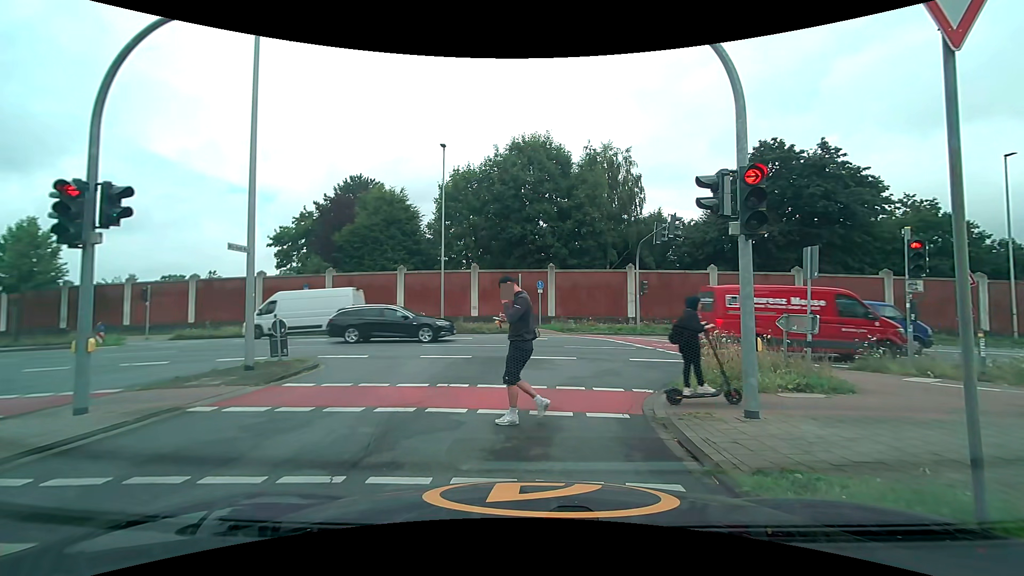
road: unclassified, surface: asphalt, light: Day
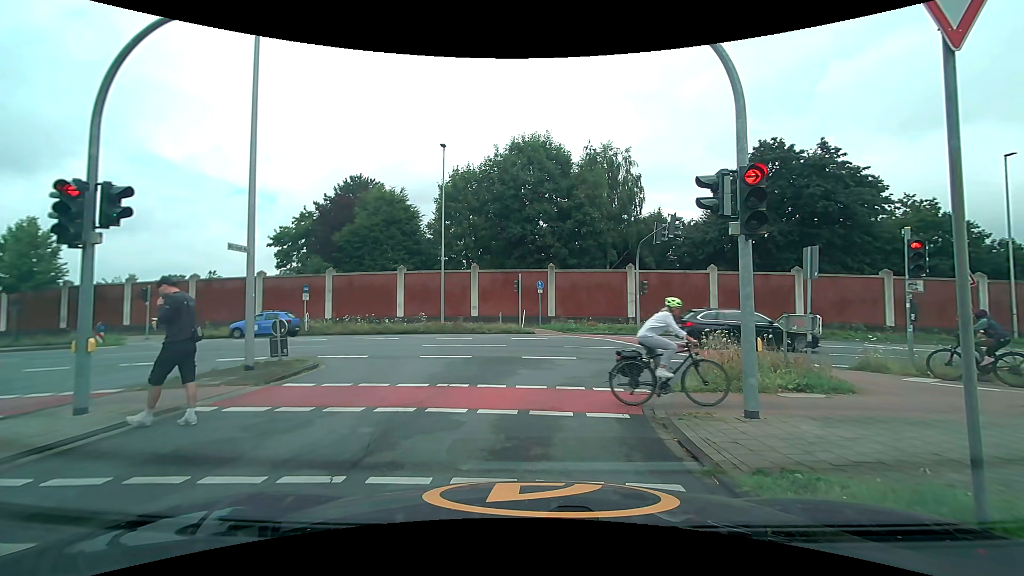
(0.0, 0.0) m; 0°
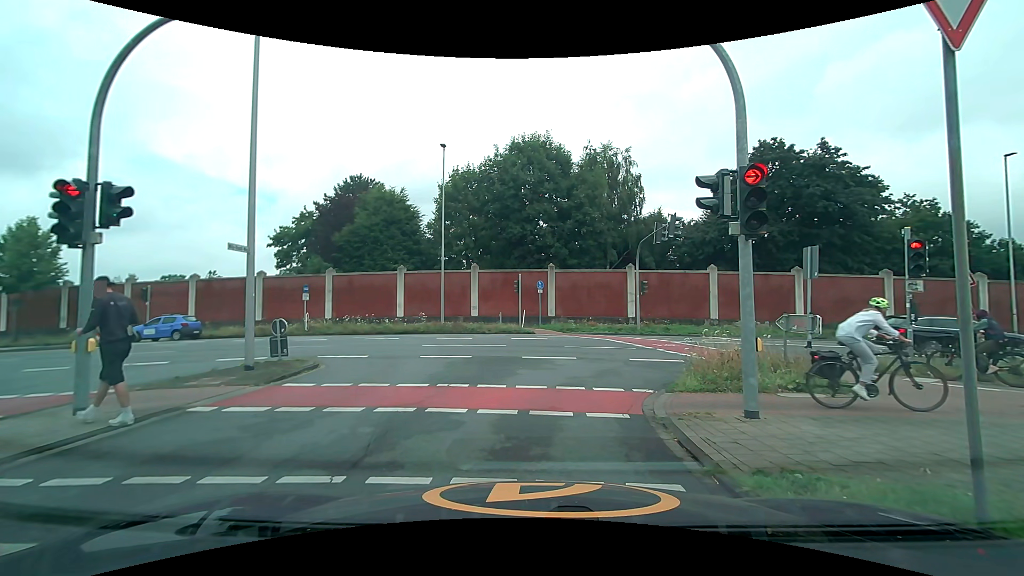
(0.0, 0.0) m; 0°
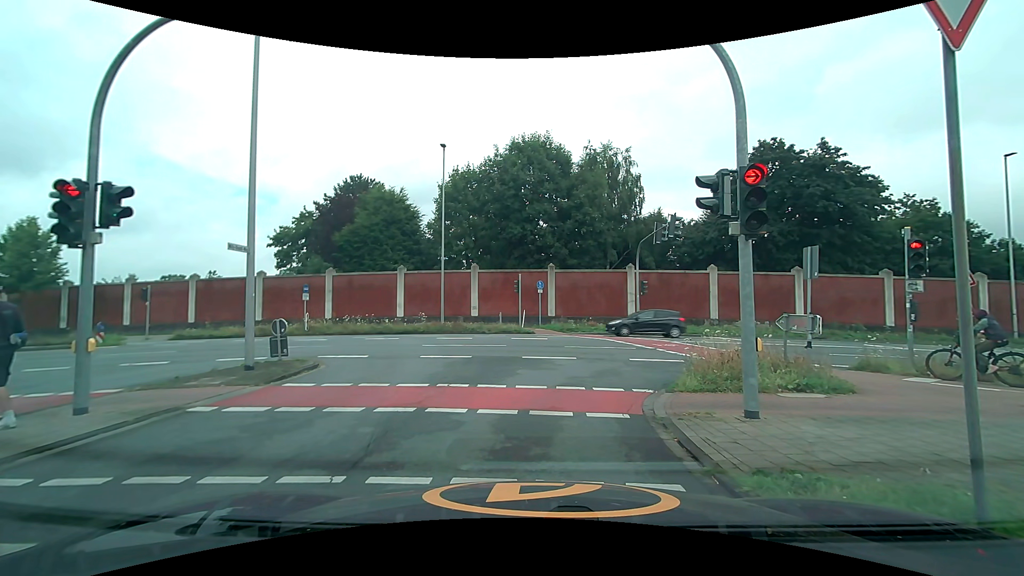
(0.0, 0.0) m; 0°
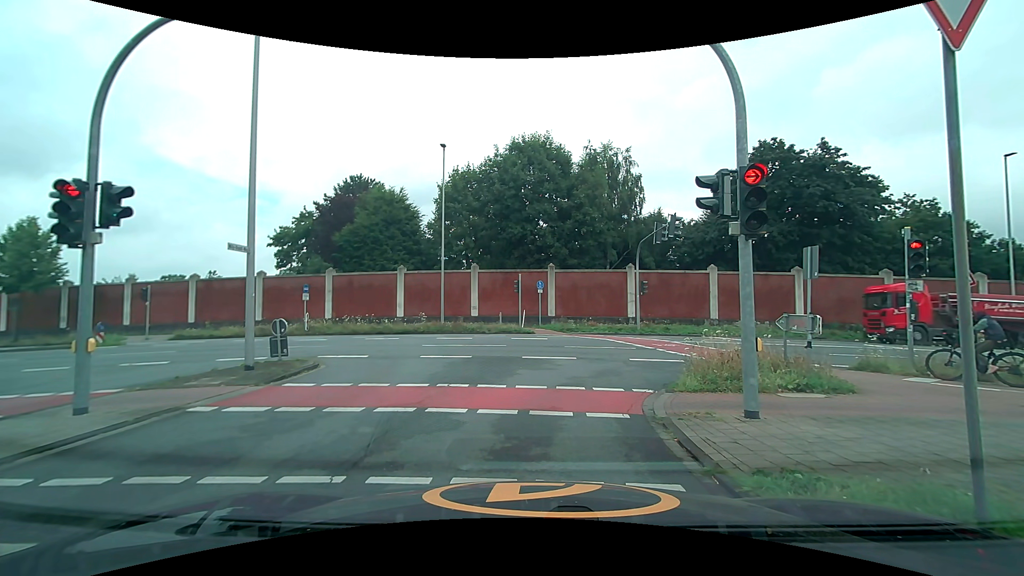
(0.0, 0.0) m; 0°
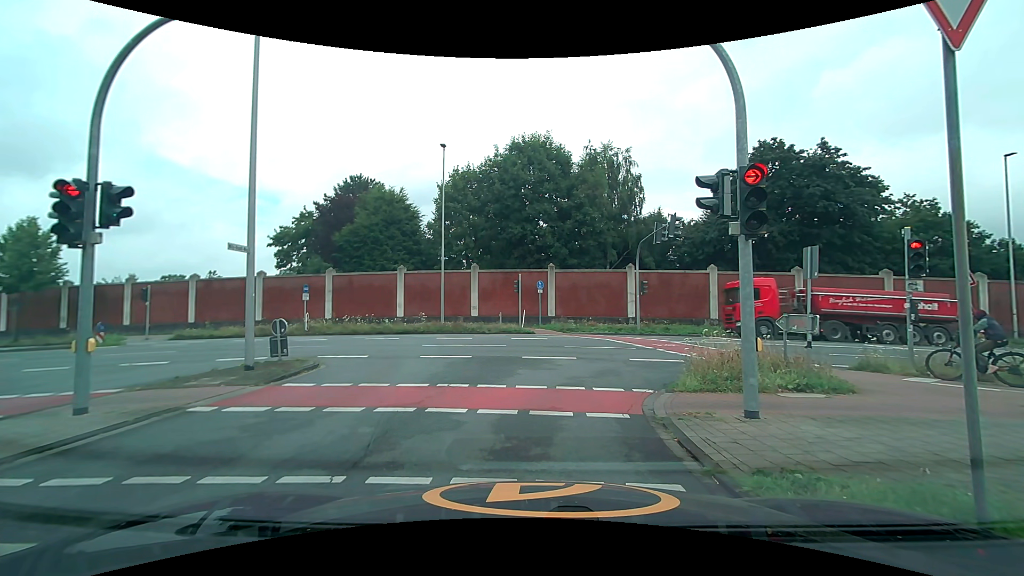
(0.0, 0.0) m; 0°
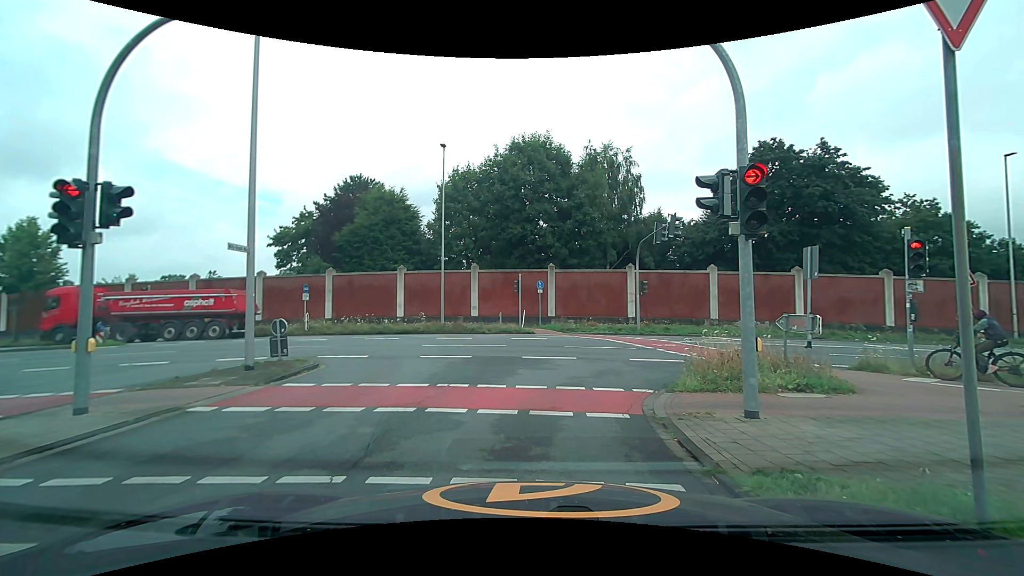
(0.0, 0.0) m; 0°
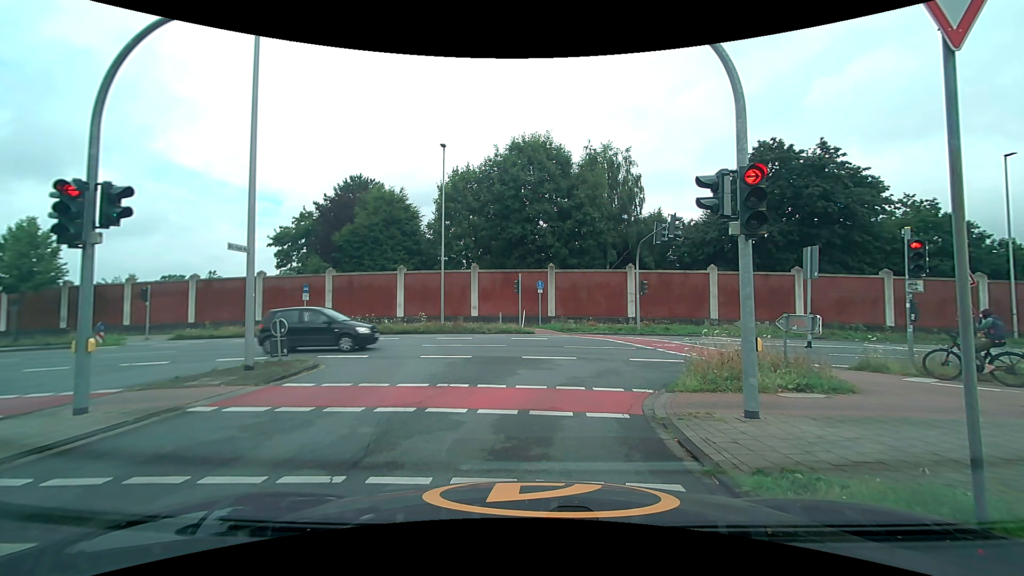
(0.0, 0.0) m; 0°
(0, +10) (+6, +18) (+16, +19) (+26, +19) (+36, +19) (+46, +18) (+56, +18) (+66, +18) (+76, +17) (+86, +17) m
